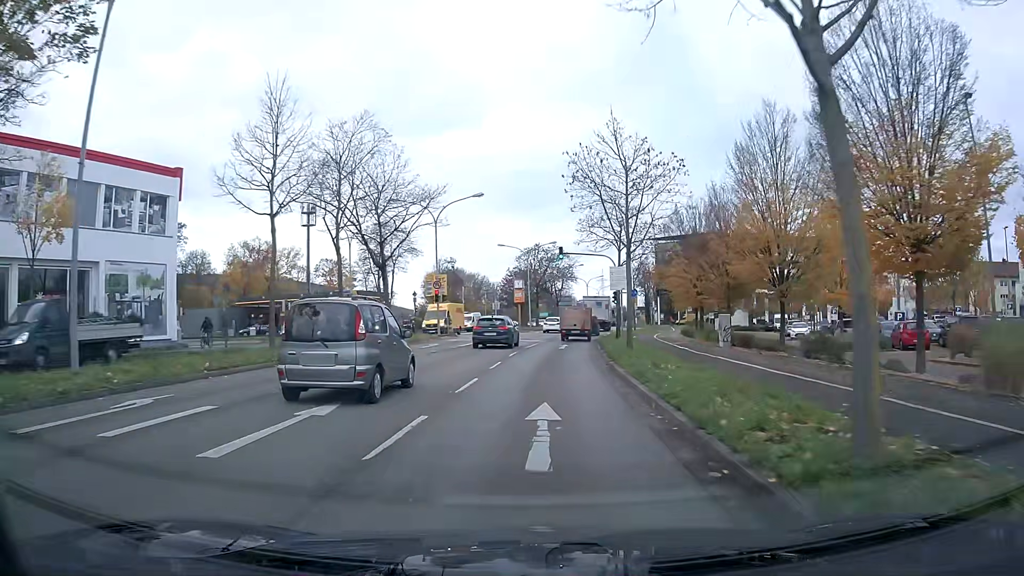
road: primary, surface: asphalt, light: Day
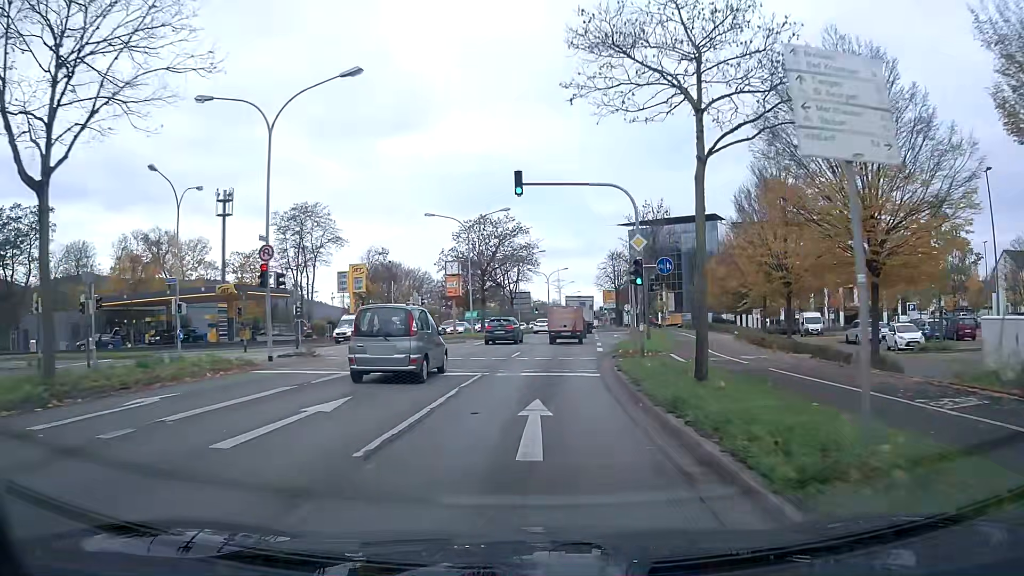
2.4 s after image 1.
(+0.8, +24.2) m; +4°
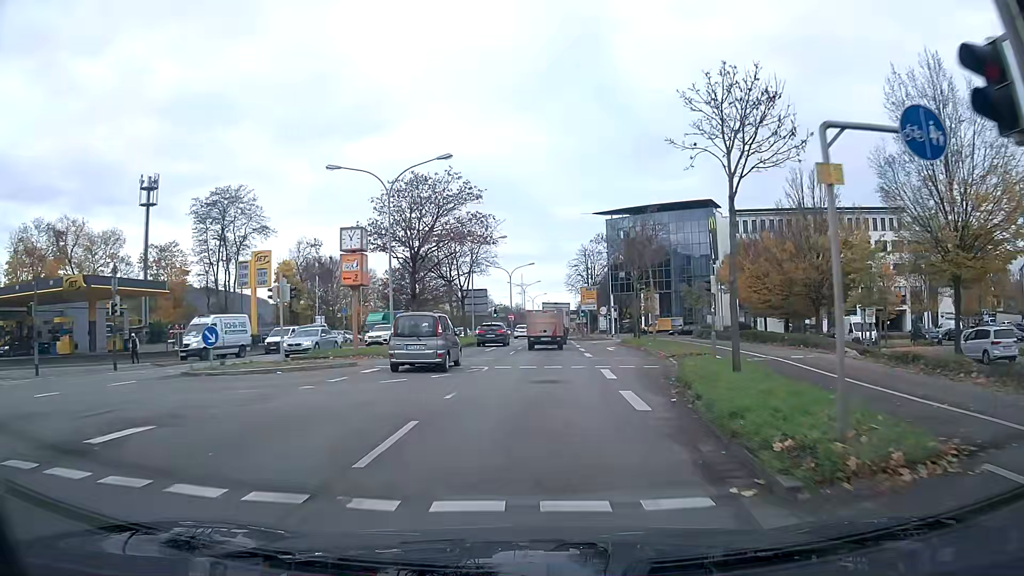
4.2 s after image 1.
(+0.5, +18.3) m; +3°
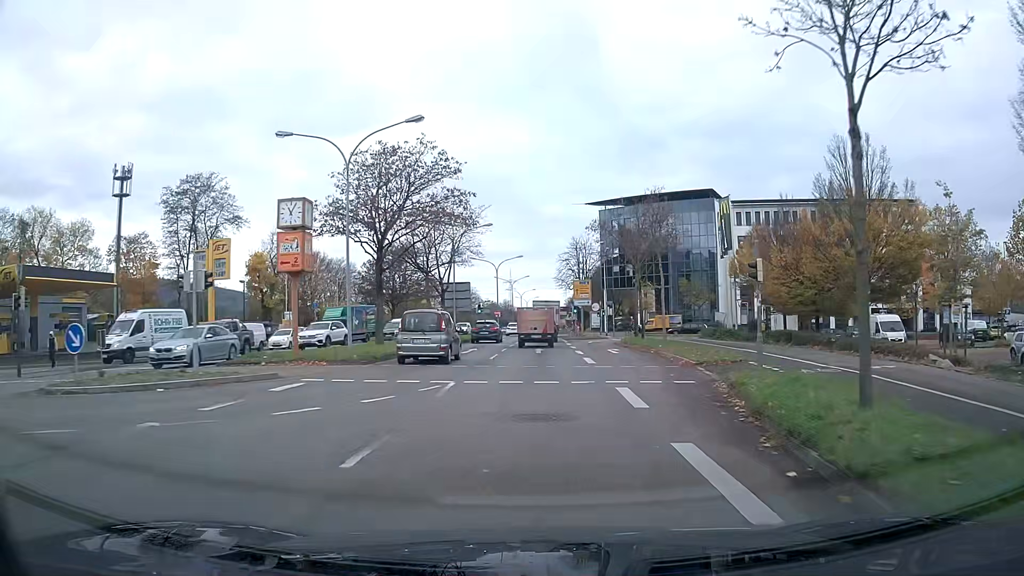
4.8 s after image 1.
(0.0, +6.1) m; +1°
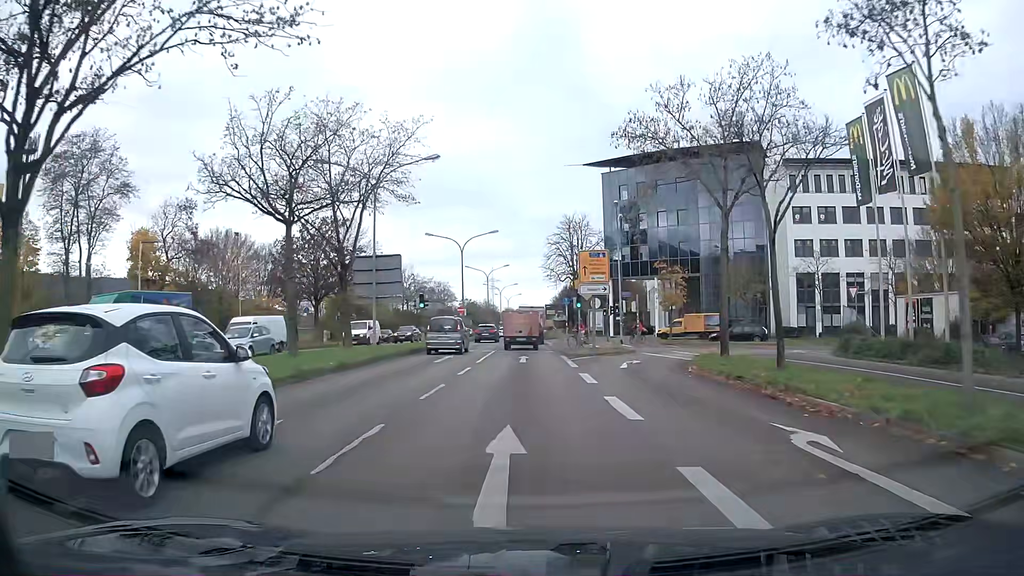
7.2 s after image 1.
(+0.4, +24.7) m; +1°
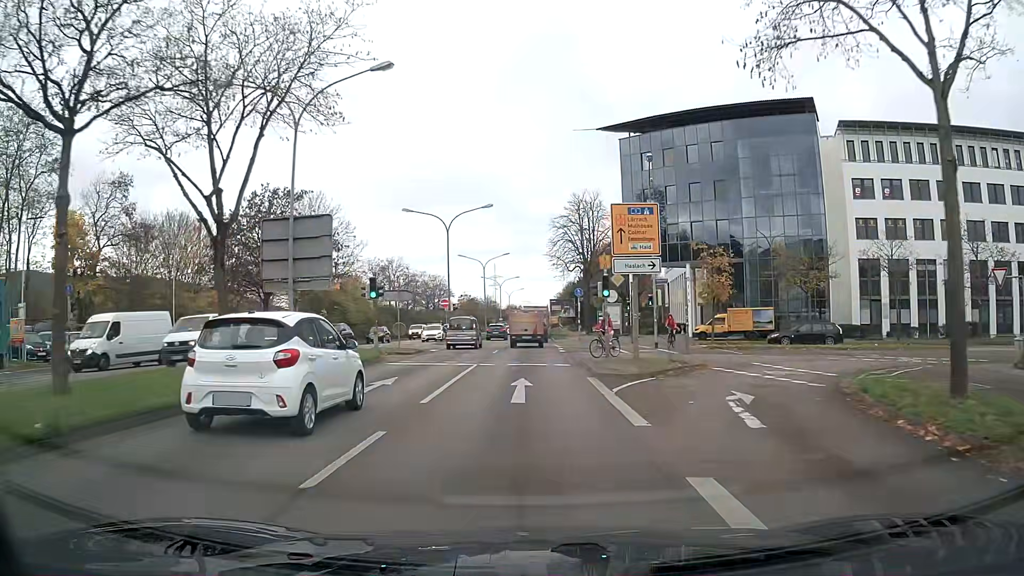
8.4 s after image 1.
(0.0, +12.7) m; 0°
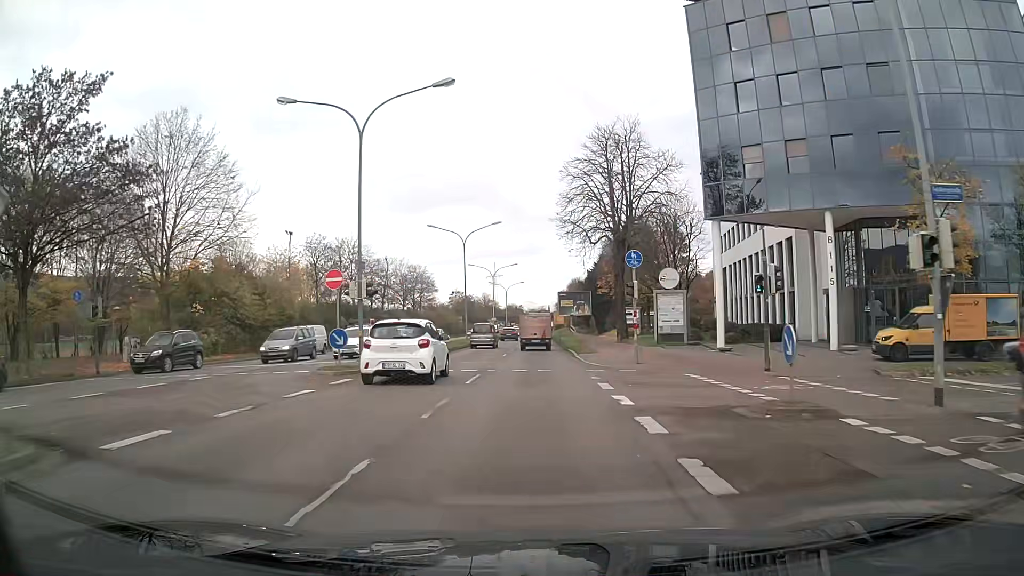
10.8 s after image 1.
(-0.1, +26.5) m; 0°
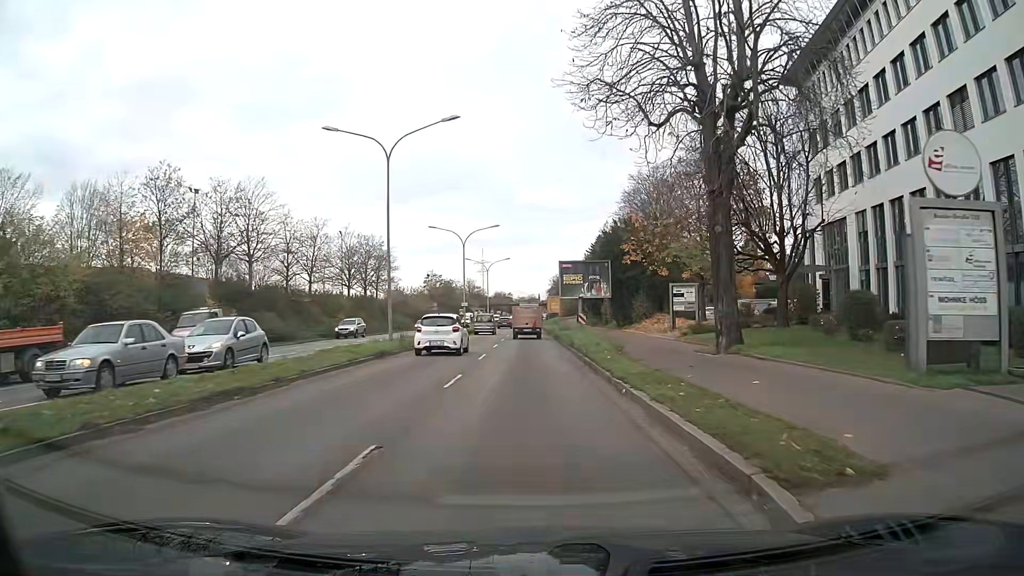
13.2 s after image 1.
(+0.2, +27.8) m; +1°
(0, +10) (0, +20) (0, +30) (0, +40) (0, +50) (0, +60) (0, +70) (0, +80) (-1, +90) (-1, +100) m
